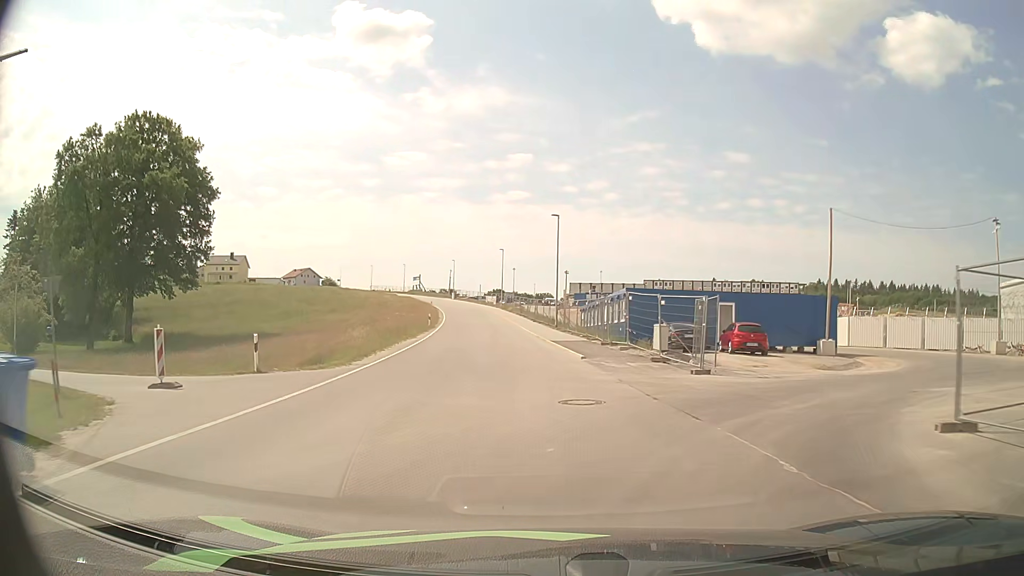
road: unclassified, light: Day
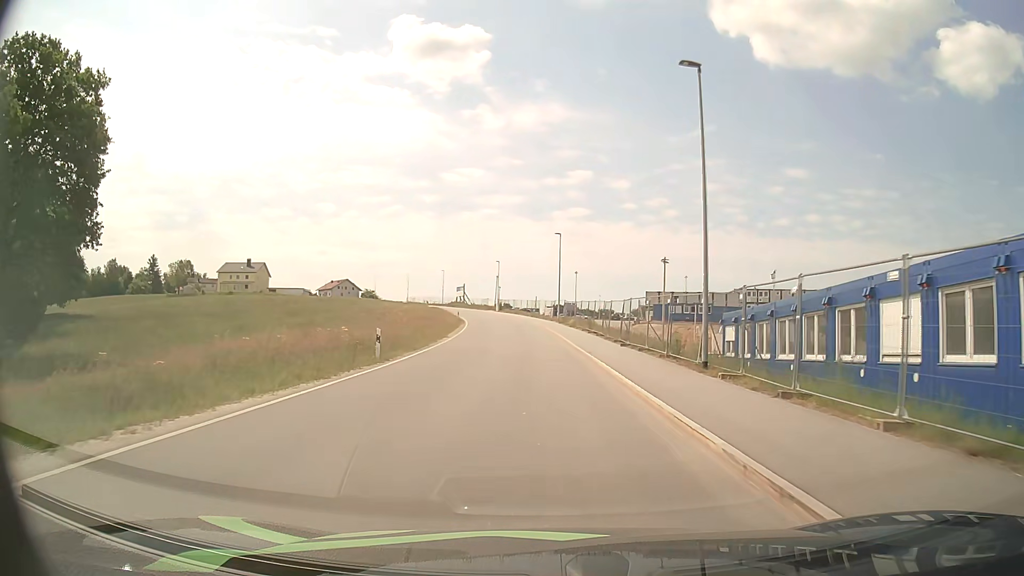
(-1.6, +31.7) m; -5°
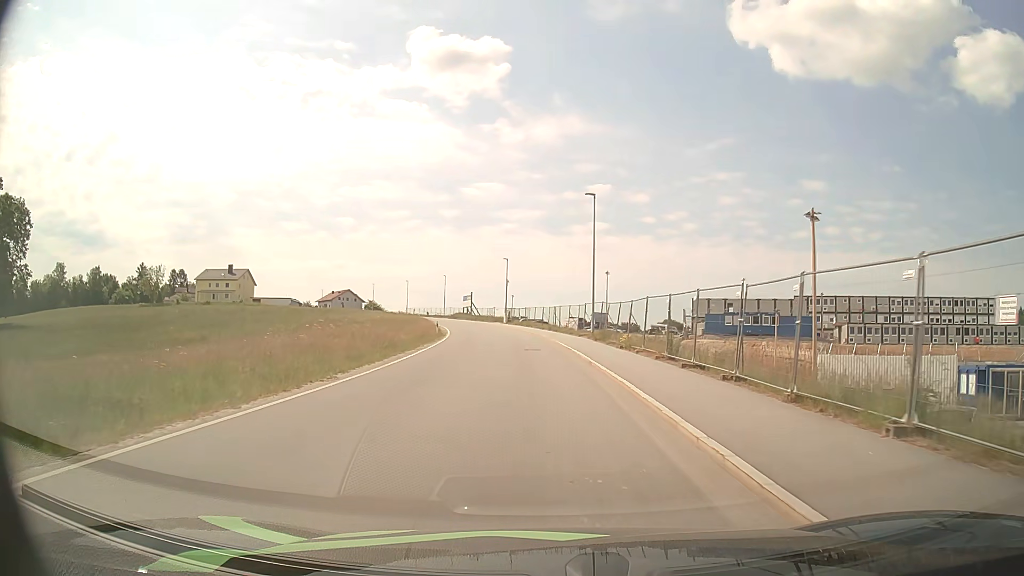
(-0.3, +24.8) m; -2°
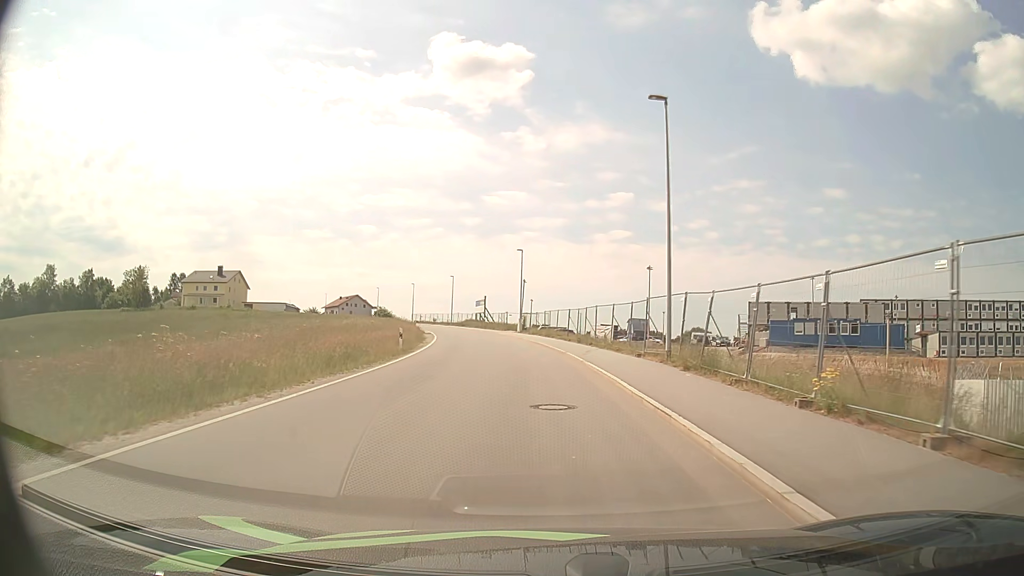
(-0.3, +18.2) m; -2°
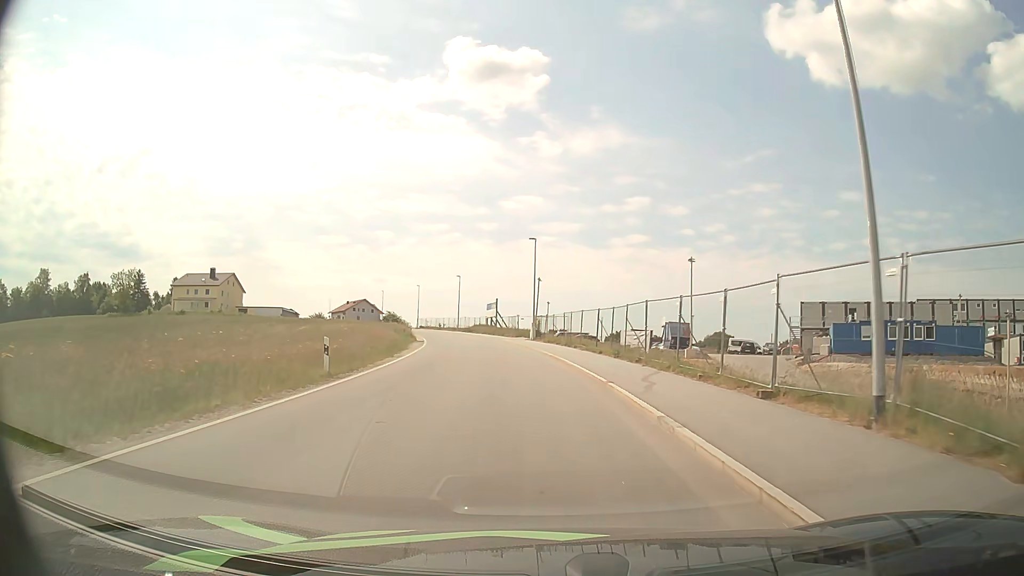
(-0.2, +12.3) m; -1°
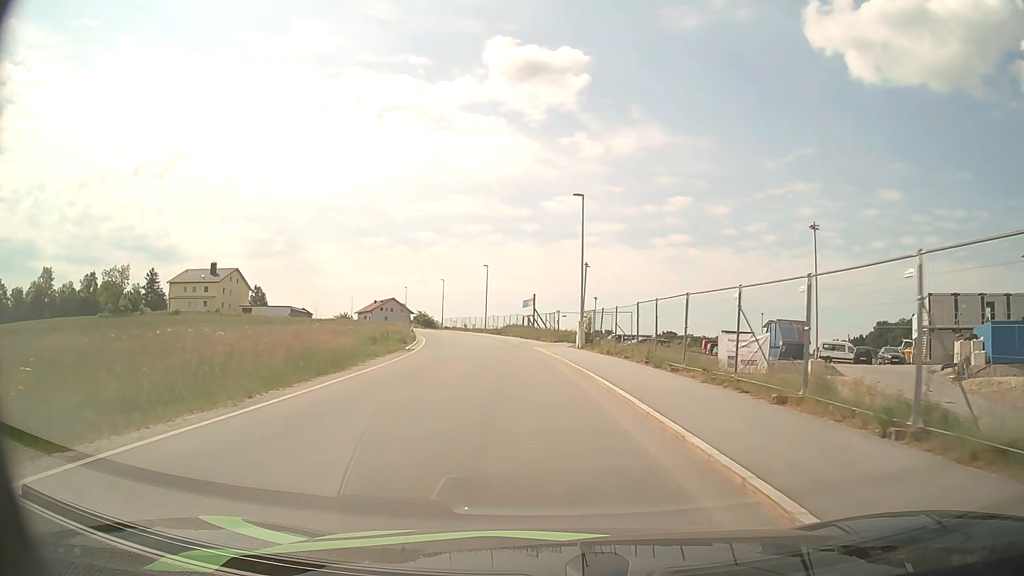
(-0.6, +18.5) m; -4°
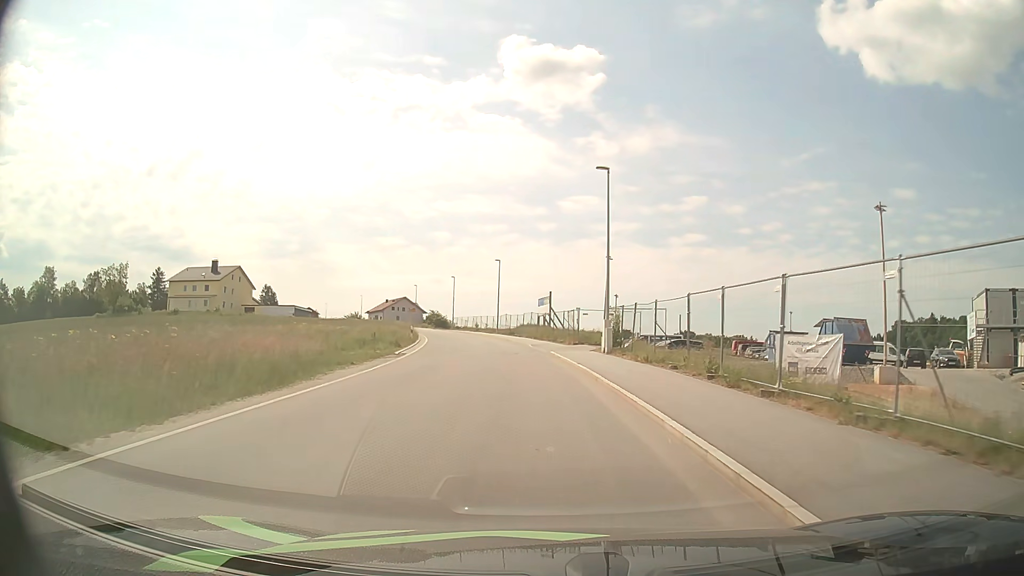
(-0.1, +6.2) m; -1°
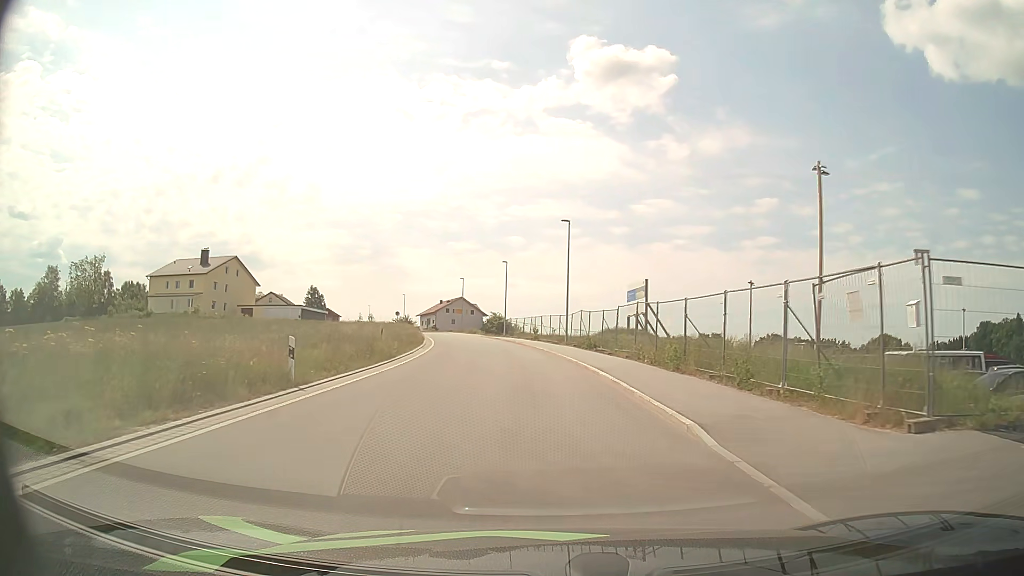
(-1.7, +30.6) m; -6°
(0, +10) (0, +20) (-1, +30) (-2, +40) (-3, +50) (-5, +60) (-7, +69) (-10, +79) (-13, +89) (-16, +98) m
